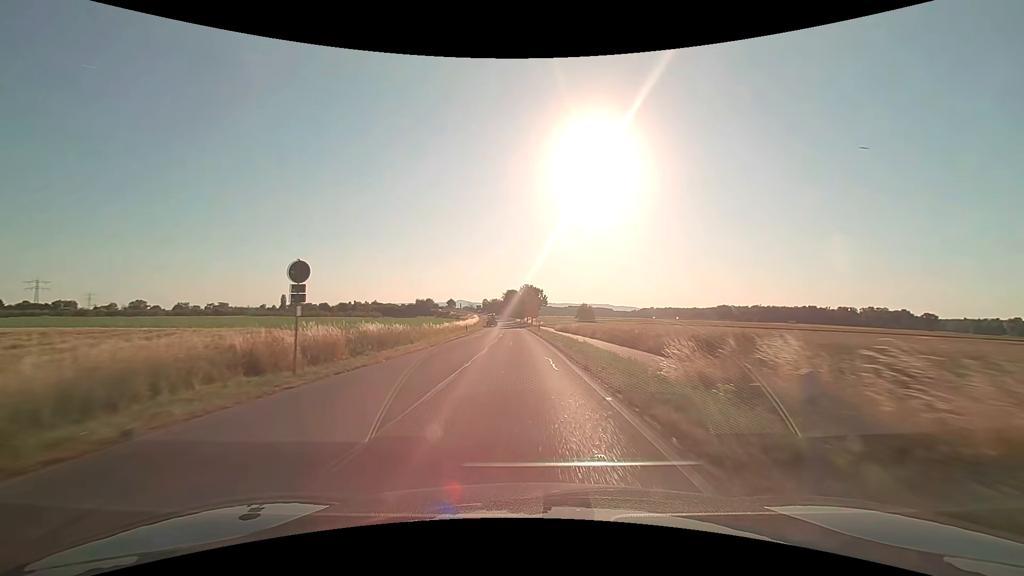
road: secondary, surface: asphalt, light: Day
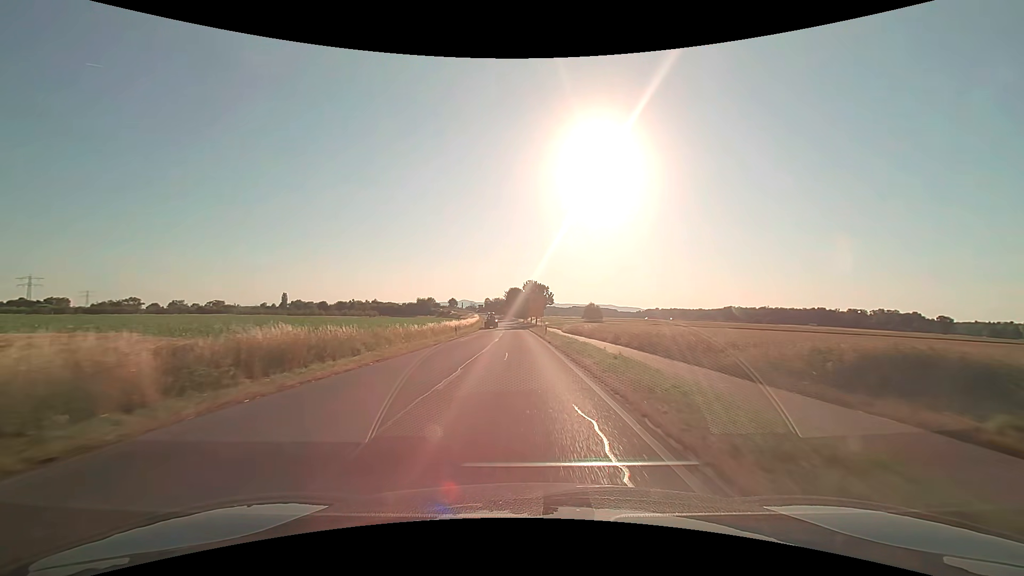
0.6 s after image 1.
(-0.1, +10.6) m; 0°
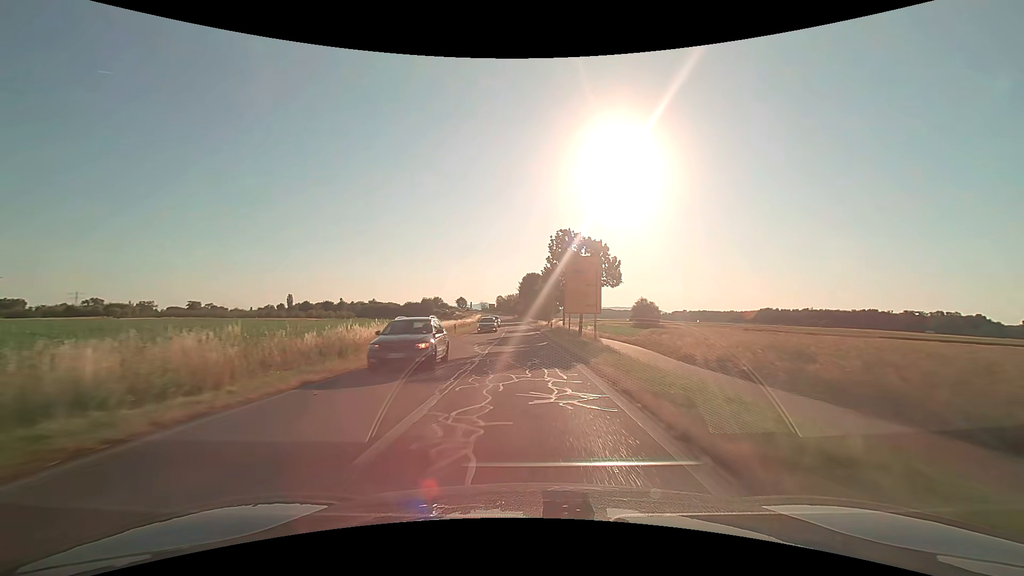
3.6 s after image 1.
(-1.1, +53.2) m; -2°
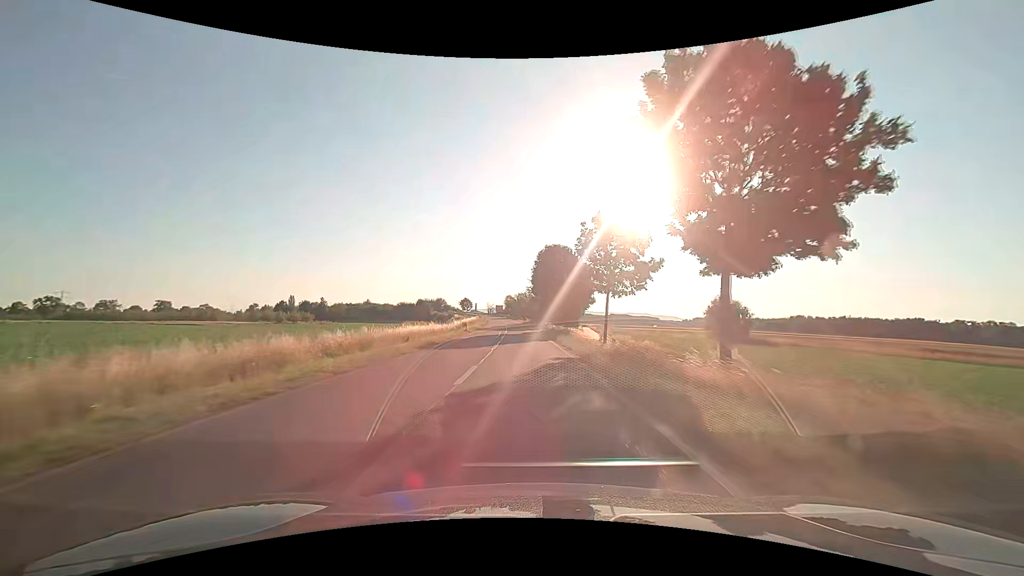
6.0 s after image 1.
(-0.5, +42.5) m; -1°
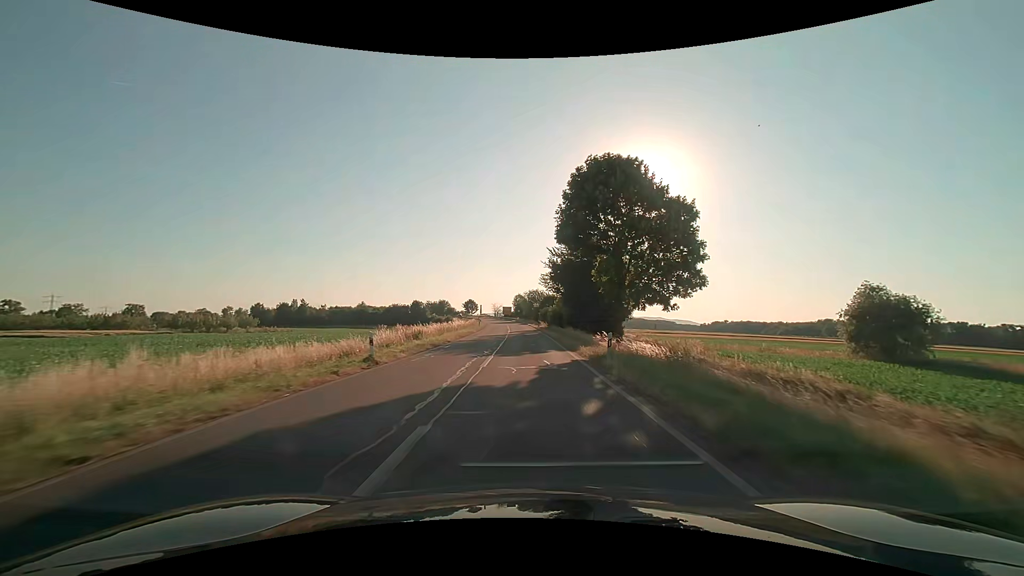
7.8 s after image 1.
(-0.5, +32.1) m; -1°
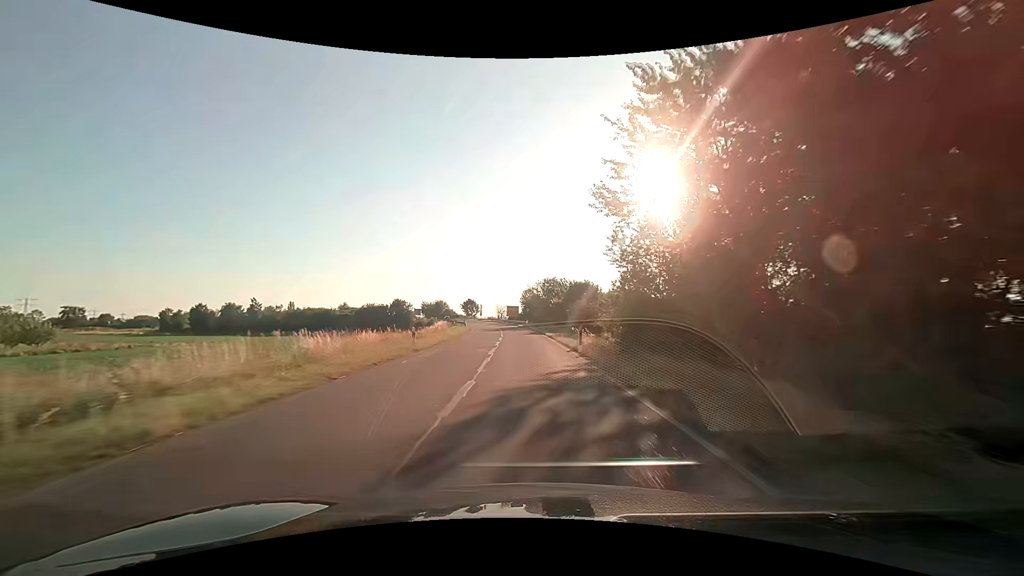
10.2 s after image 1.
(-0.6, +43.1) m; -2°
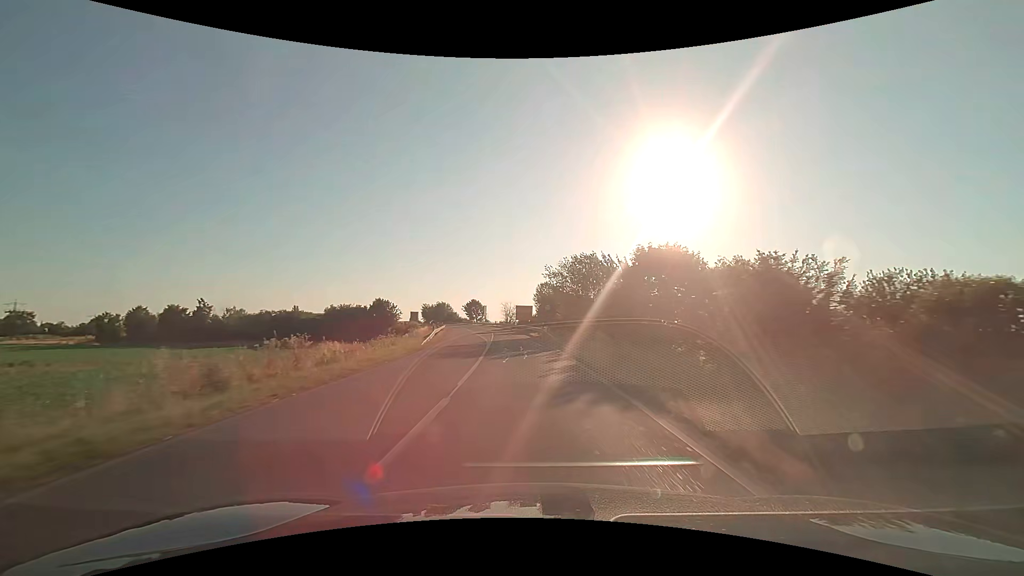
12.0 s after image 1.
(-0.3, +32.3) m; -1°
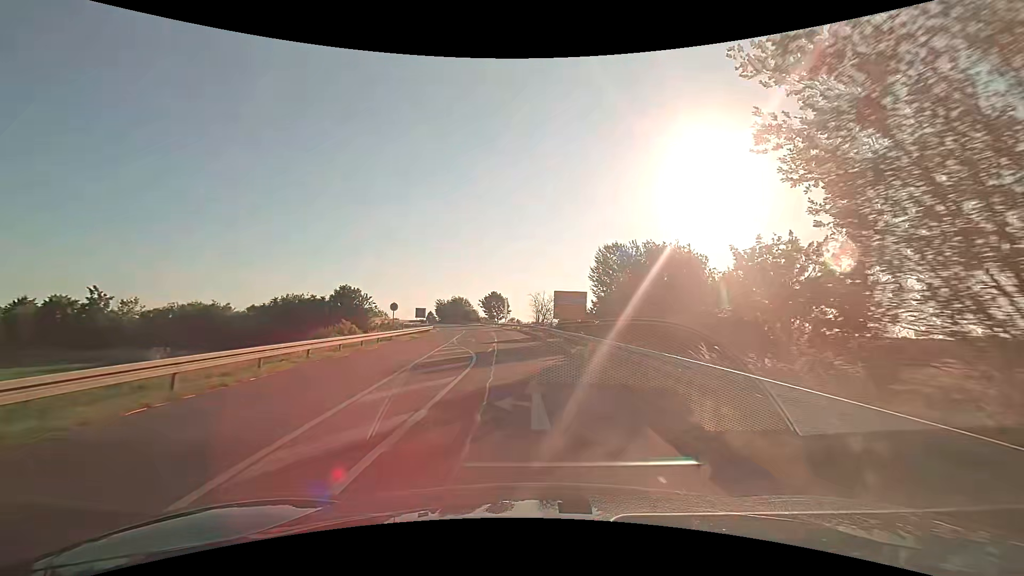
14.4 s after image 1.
(-1.4, +42.4) m; -4°
(0, +10) (0, +20) (-1, +30) (-1, +40) (-2, +50) (-3, +60) (-4, +70) (-6, +80) (-7, +90) (-9, +99) m
